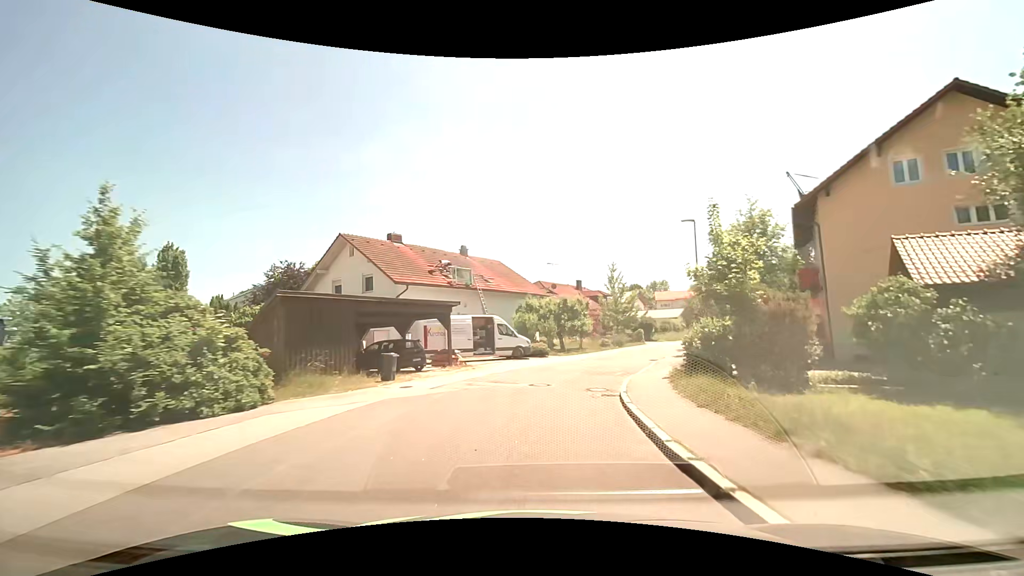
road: residential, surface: asphalt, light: Day
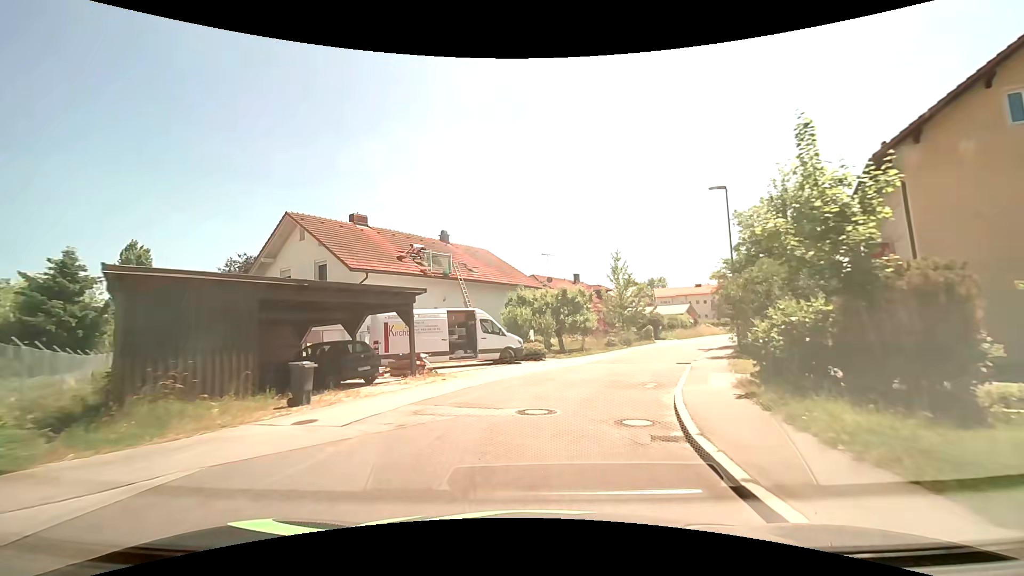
(+0.2, +6.1) m; +1°
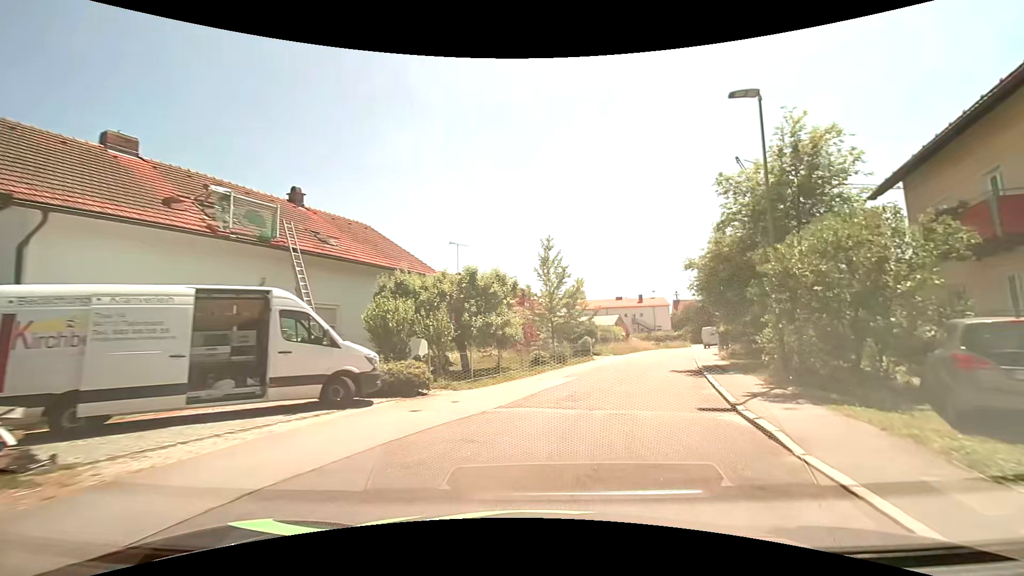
(+0.8, +11.6) m; +9°
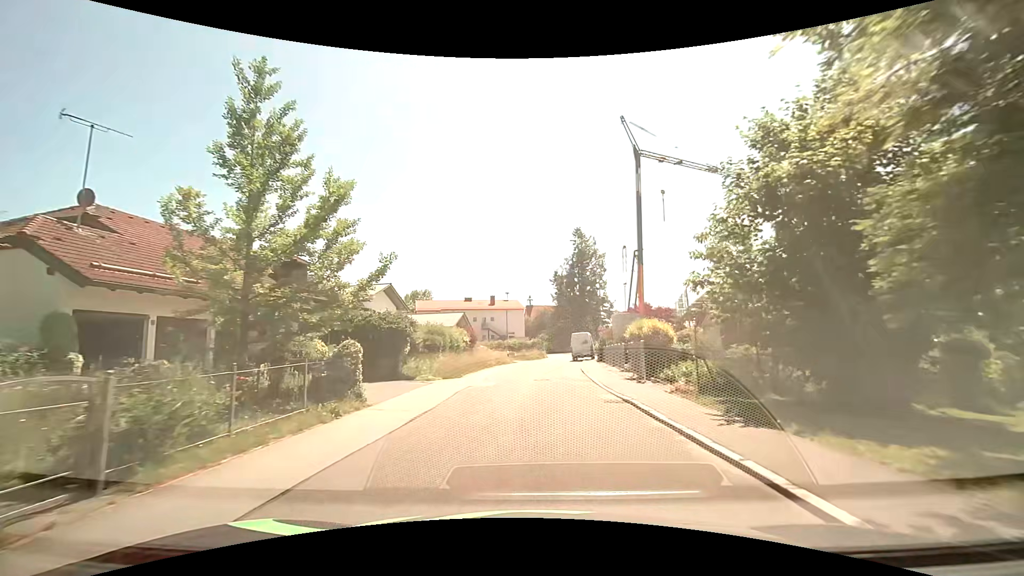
(+3.9, +19.7) m; +18°
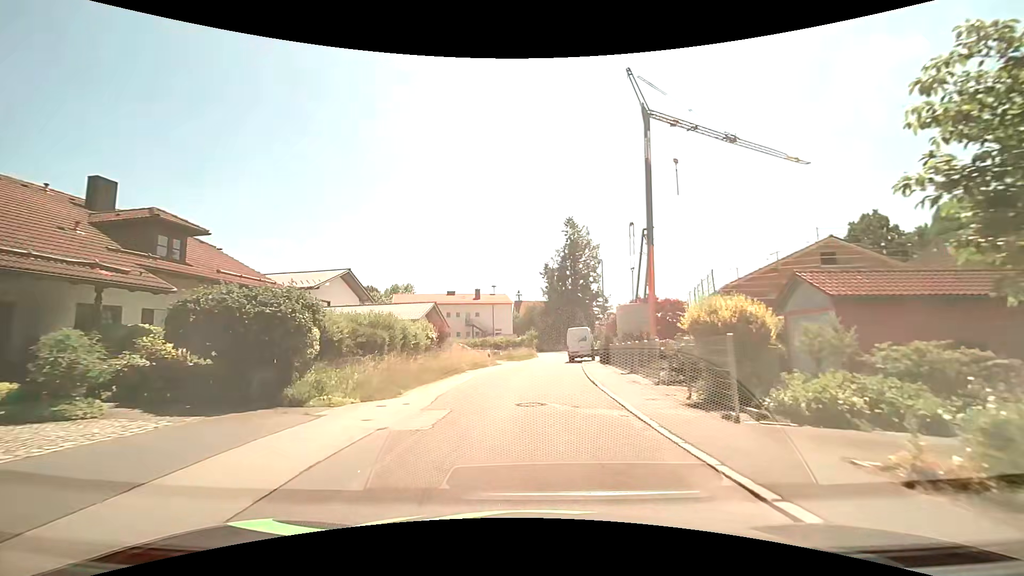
(+0.2, +8.8) m; +1°
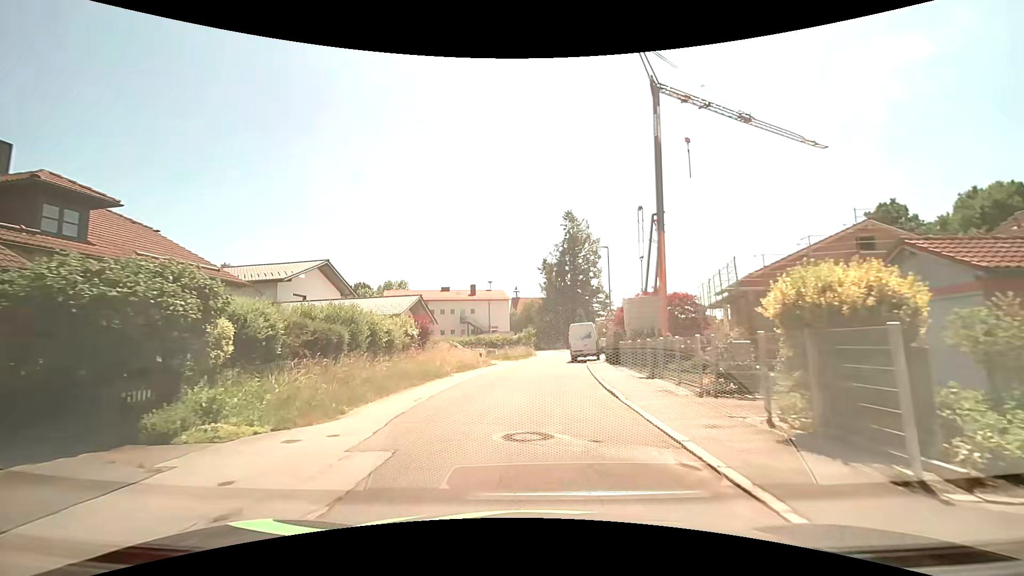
(0.0, +4.1) m; +1°
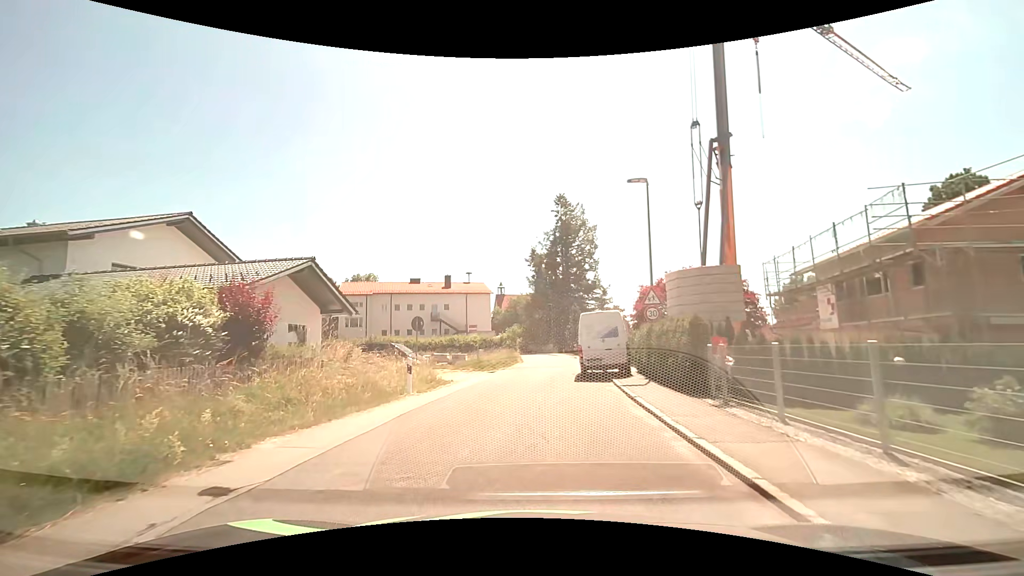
(0.0, +14.6) m; +1°
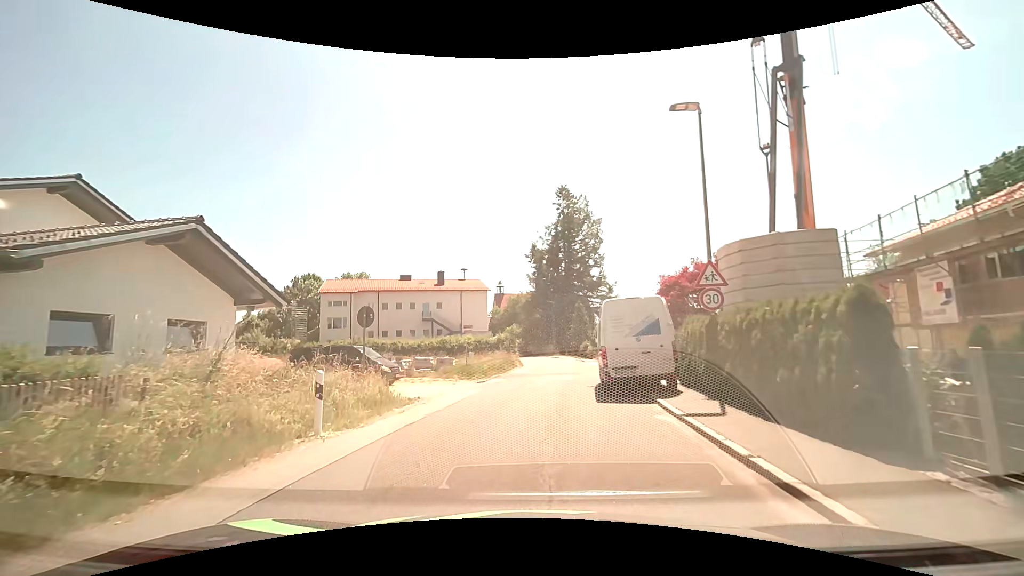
(+0.1, +6.2) m; 0°
(0, +10) (+1, +20) (+2, +30) (+4, +40) (+4, +50) (+3, +60) (+1, +70) (-1, +79) (-4, +89) (-8, +98) m
